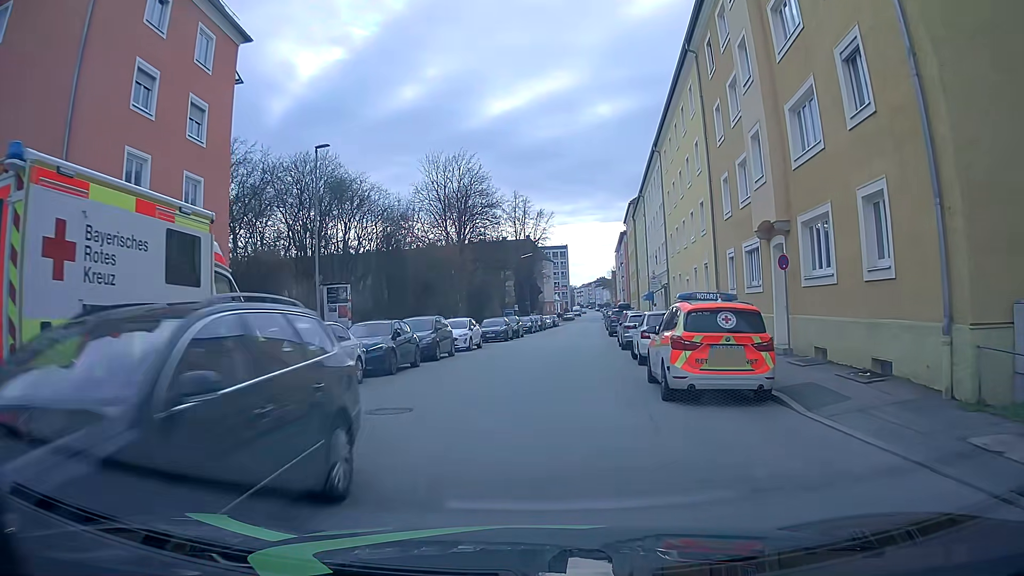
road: tertiary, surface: asphalt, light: Day
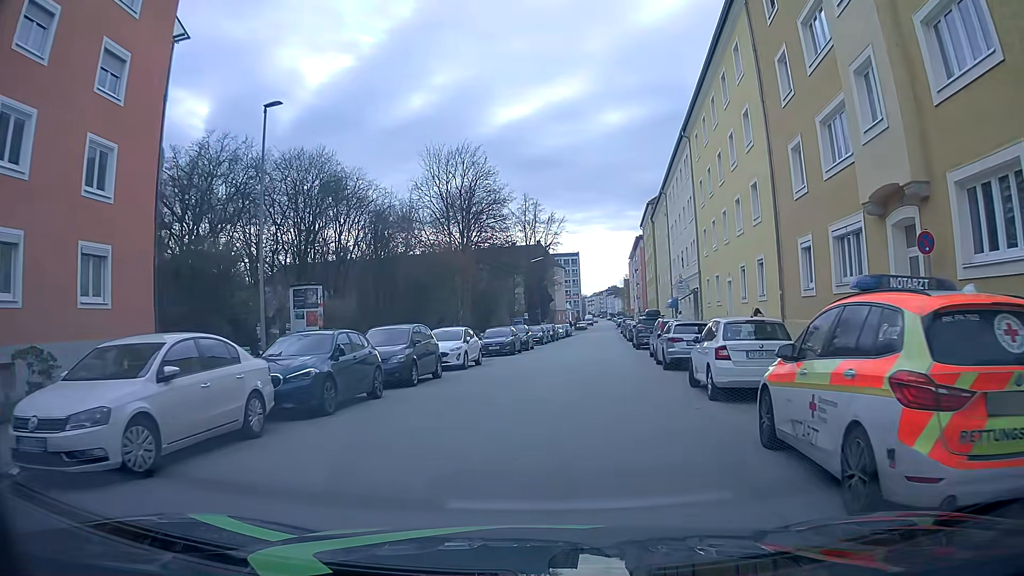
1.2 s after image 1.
(-0.1, +6.6) m; -1°
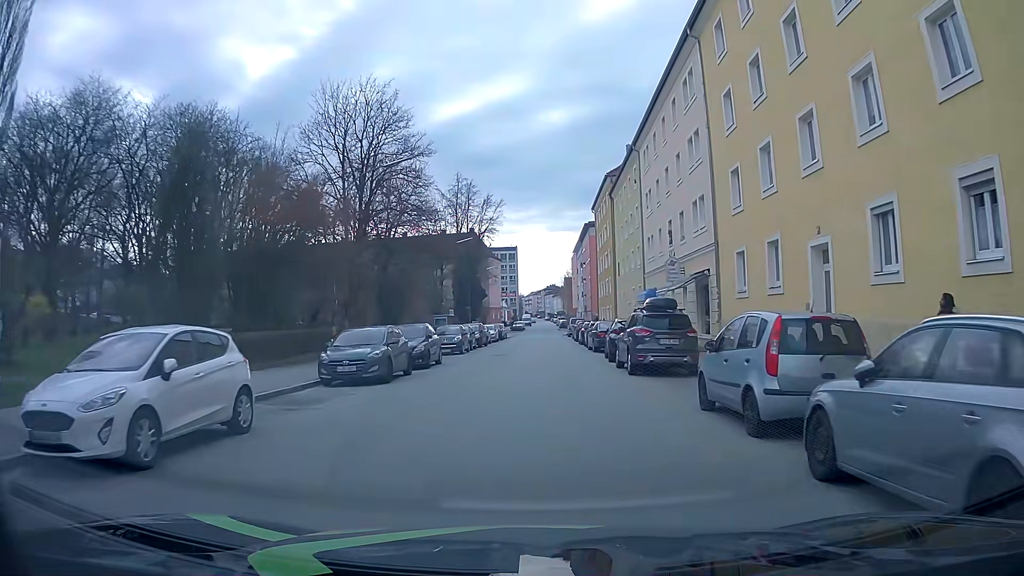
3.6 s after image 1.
(+1.0, +17.0) m; +6°
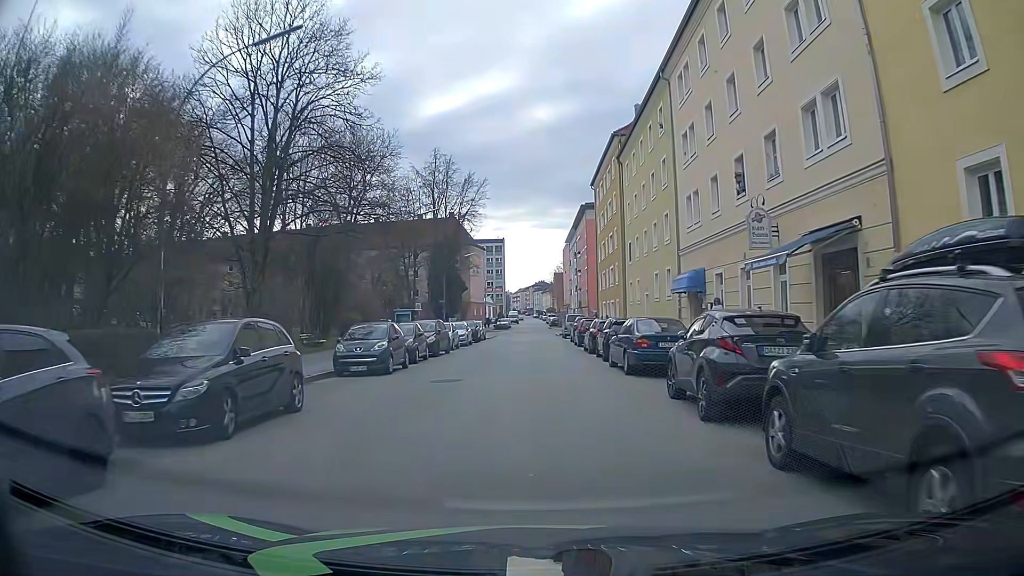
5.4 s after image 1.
(0.0, +14.5) m; +1°
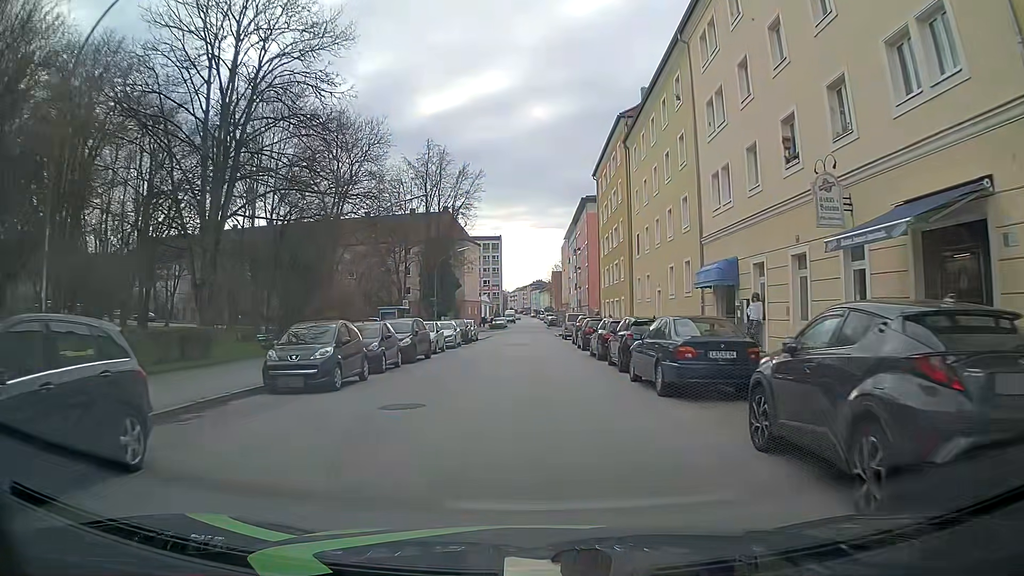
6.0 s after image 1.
(0.0, +4.8) m; -1°
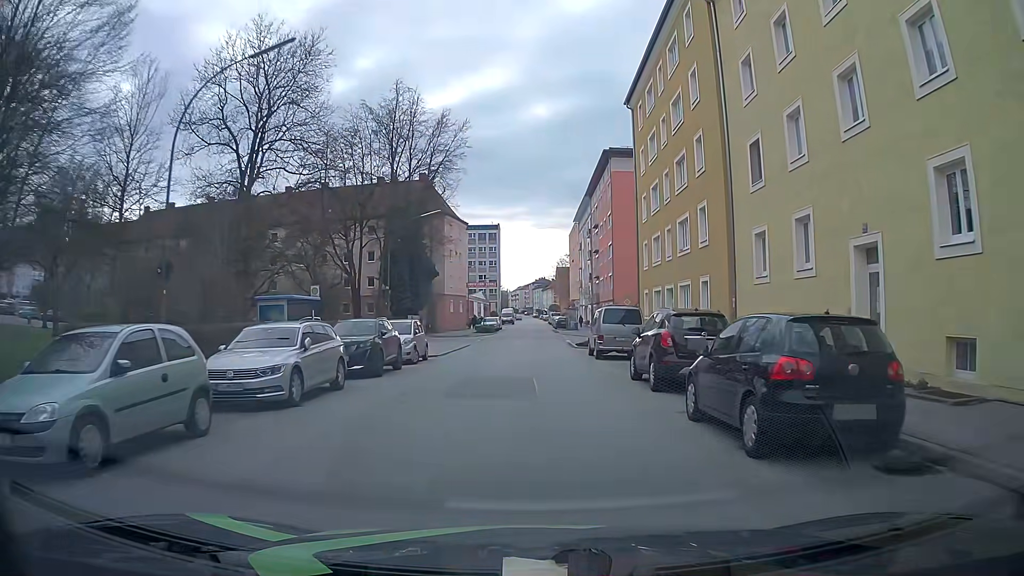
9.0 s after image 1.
(+0.2, +23.8) m; 0°
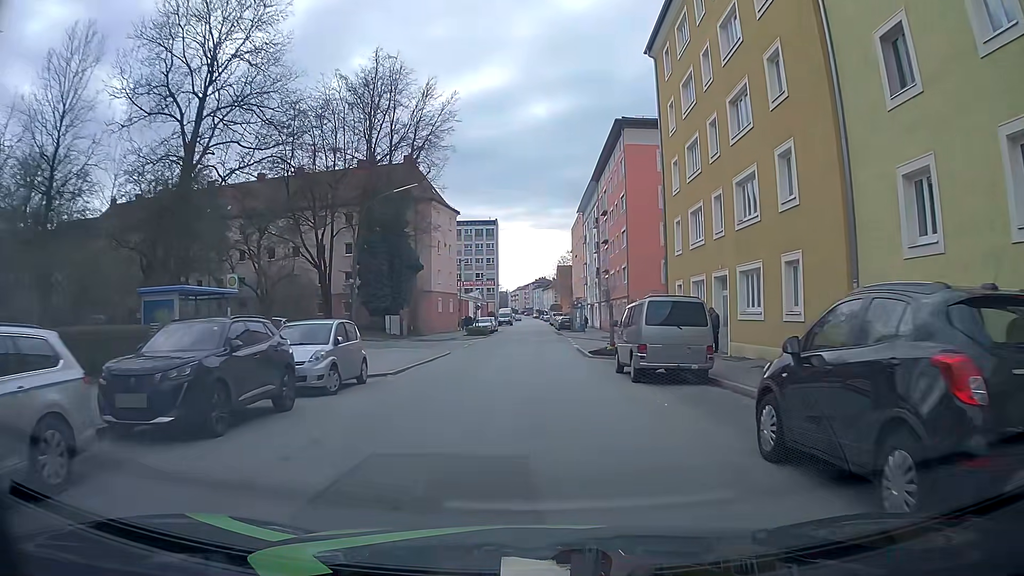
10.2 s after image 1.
(+0.1, +9.3) m; +1°
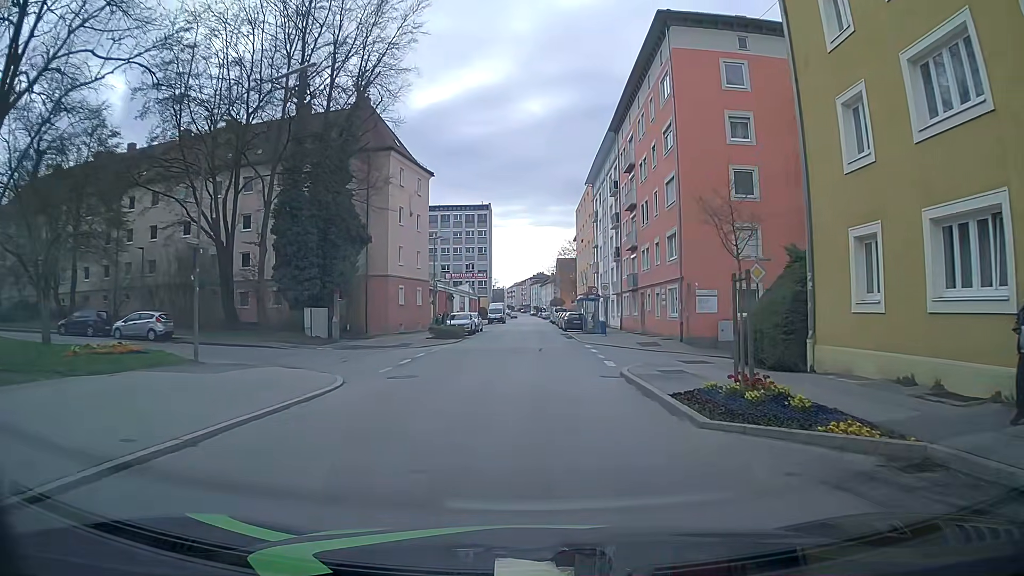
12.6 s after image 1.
(-0.1, +18.4) m; 0°
(0, +10) (0, +20) (0, +30) (0, +40) (0, +50) (0, +60) (0, +70) (0, +80) (0, +90) (-1, +100) m
